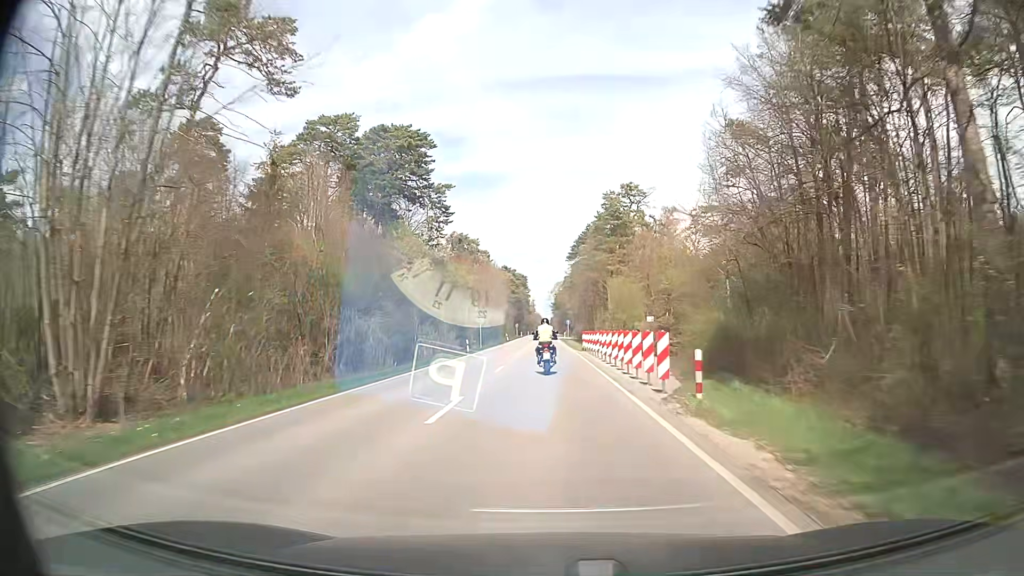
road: secondary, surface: asphalt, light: Day
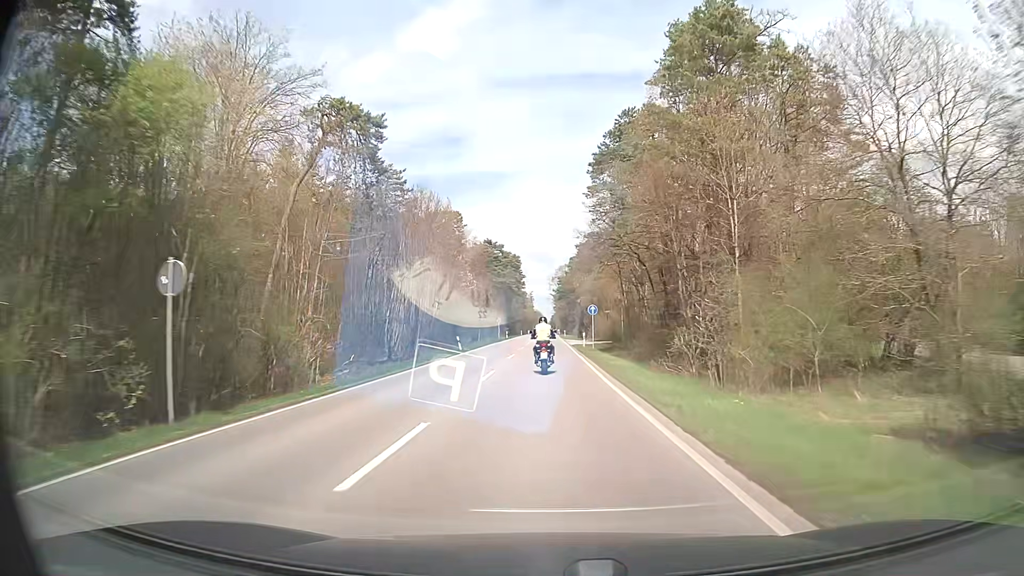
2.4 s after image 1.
(+0.1, +52.2) m; 0°
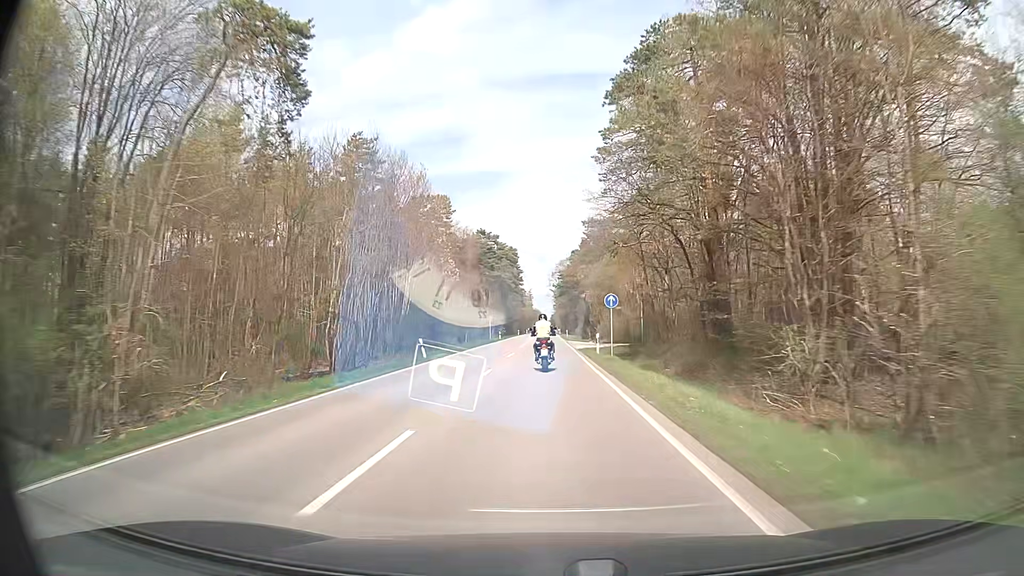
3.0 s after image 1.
(0.0, +12.9) m; 0°
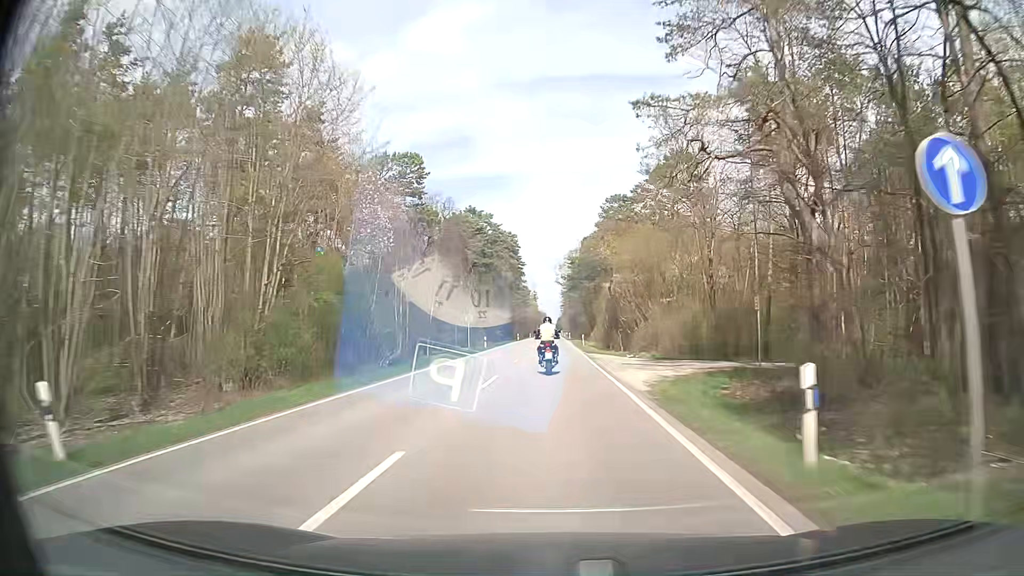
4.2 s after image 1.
(-0.3, +25.6) m; -1°
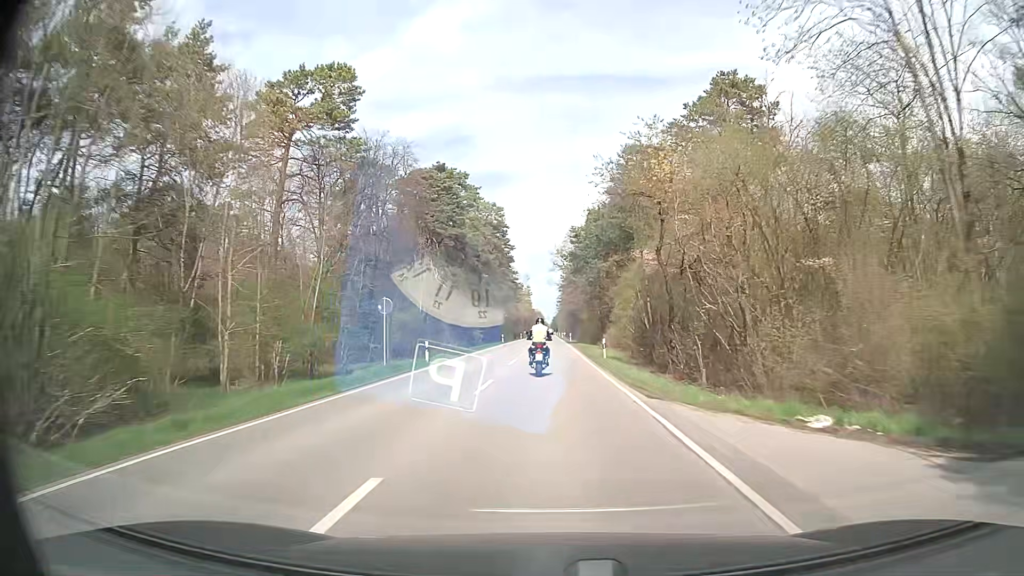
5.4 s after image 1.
(+0.1, +25.4) m; 0°
(0, +10) (0, +20) (0, +30) (0, +40) (0, +50) (0, +60) (0, +70) (0, +80) (0, +90) (0, +100) m
